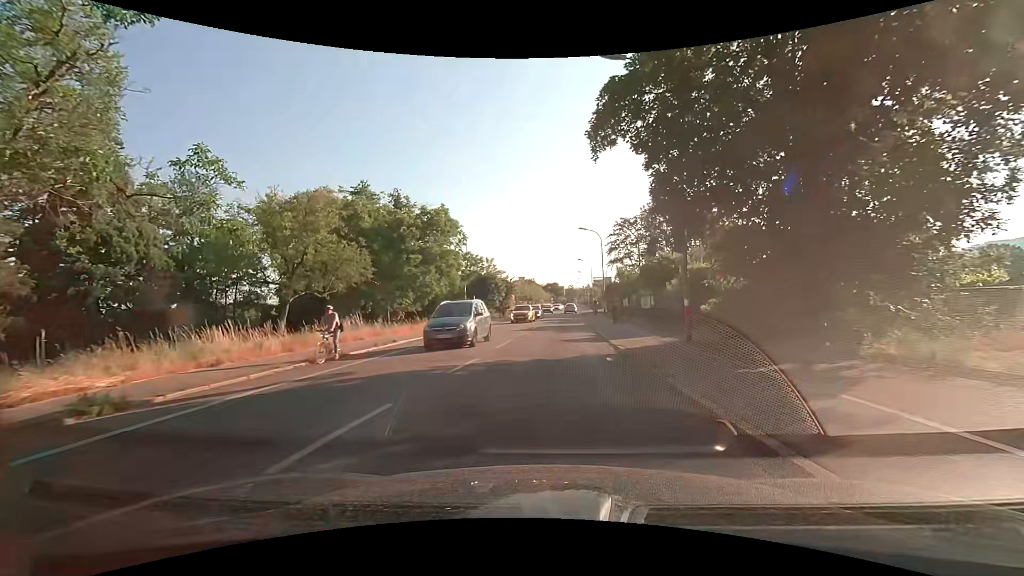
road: secondary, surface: asphalt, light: Day
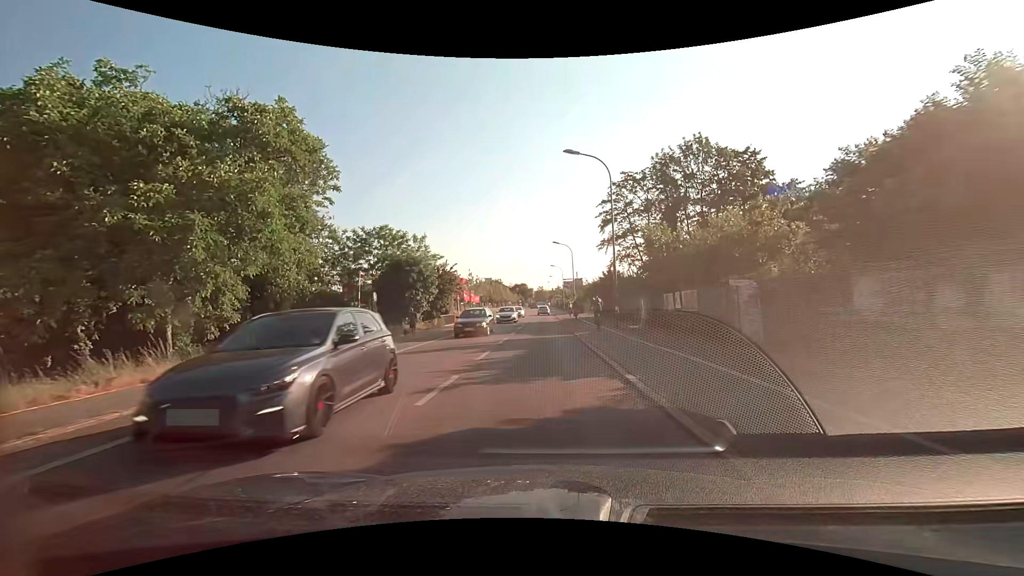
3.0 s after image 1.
(+1.1, +26.9) m; +4°
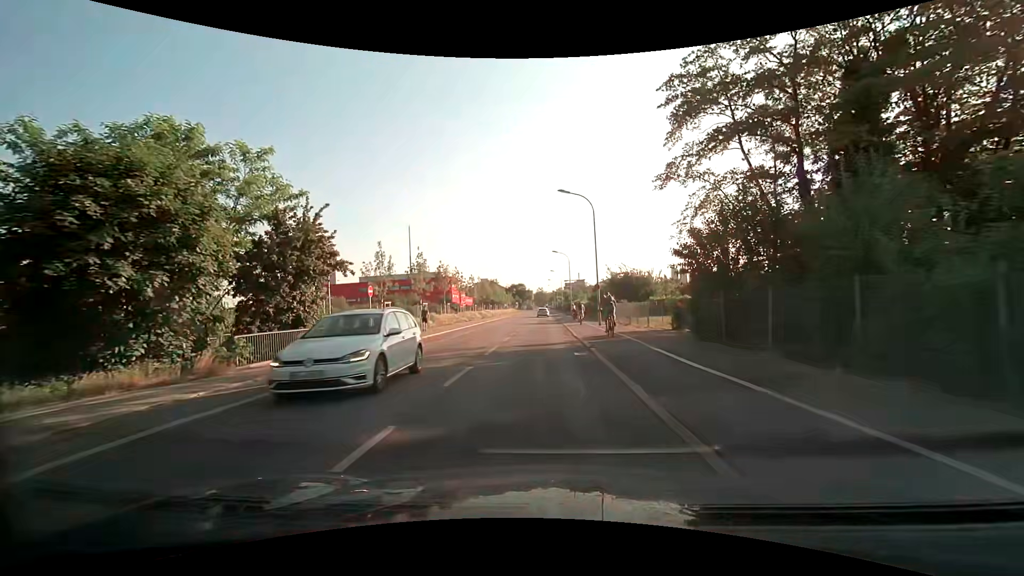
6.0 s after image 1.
(+0.1, +28.3) m; 0°
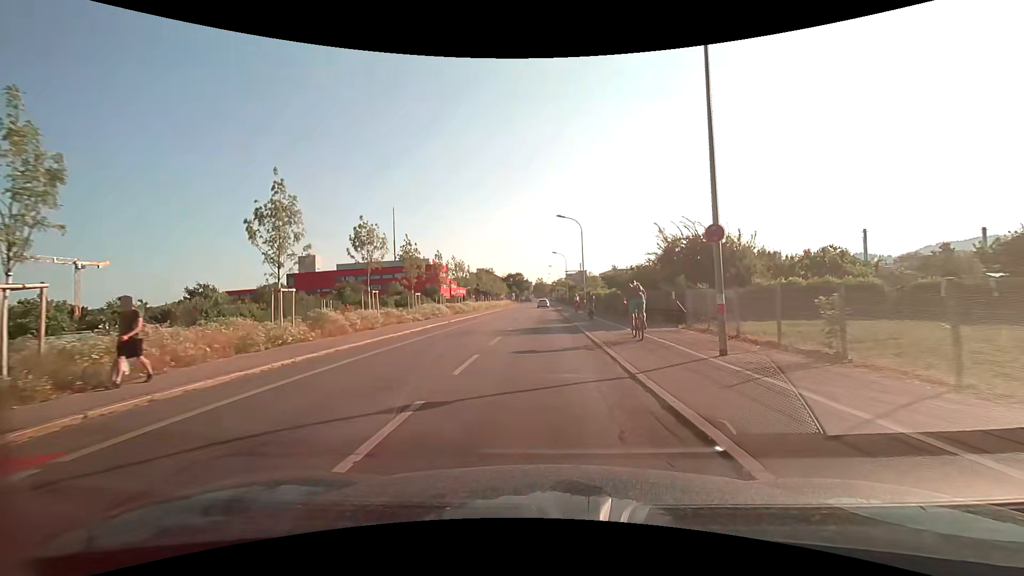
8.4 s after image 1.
(-0.1, +22.7) m; 0°
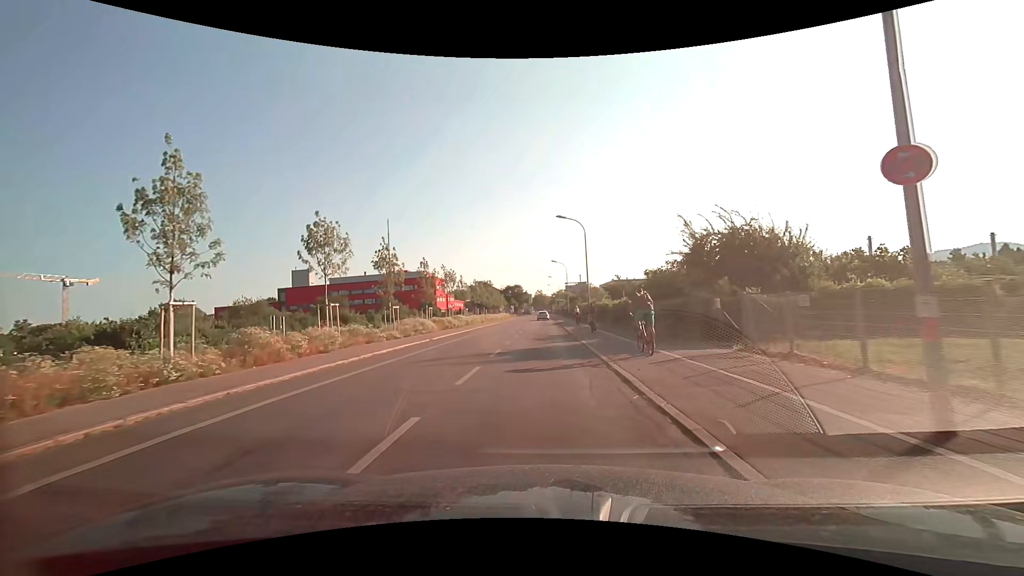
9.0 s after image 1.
(0.0, +5.7) m; +1°
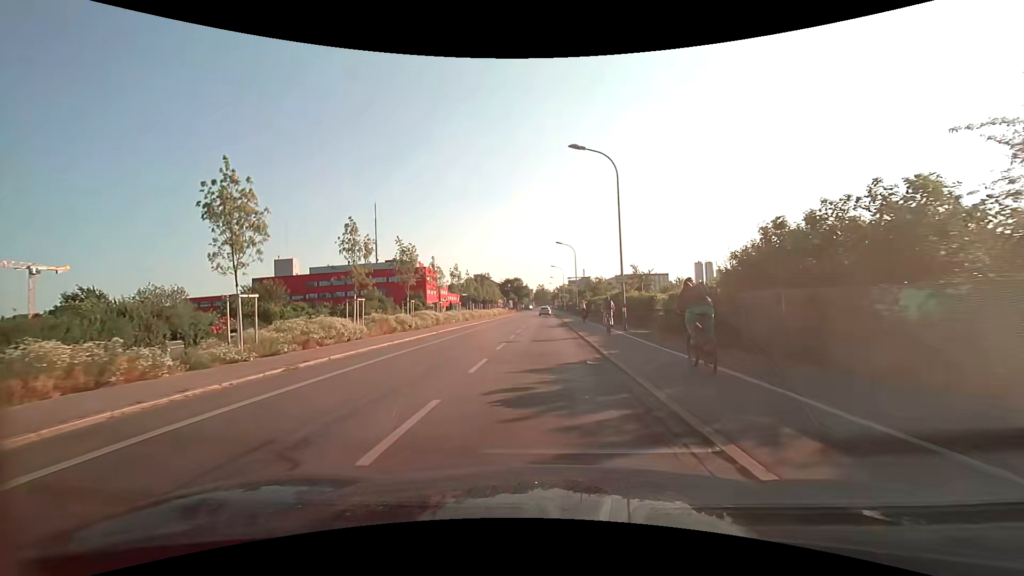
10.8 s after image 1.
(-0.2, +17.1) m; -1°
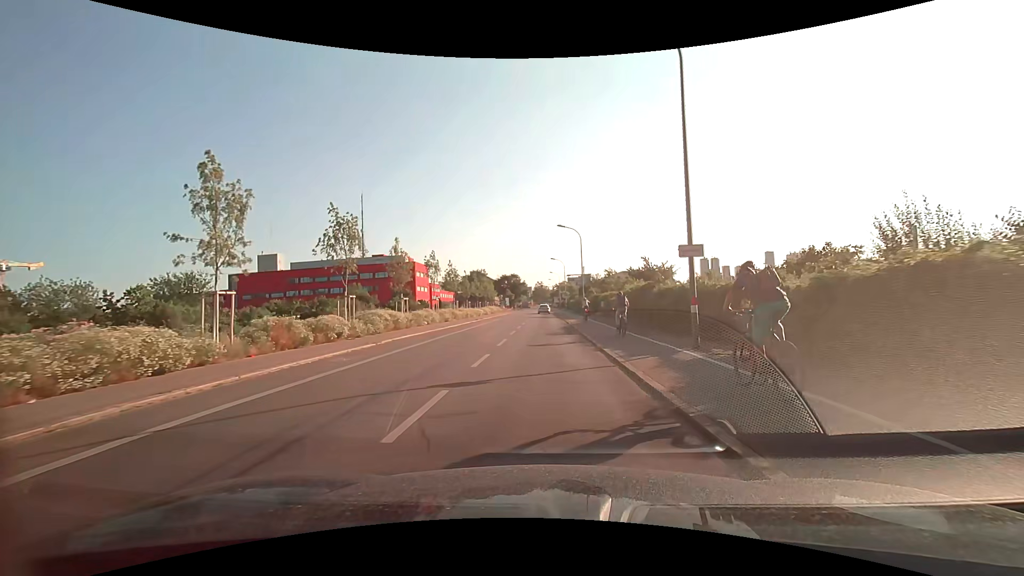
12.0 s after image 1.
(0.0, +11.4) m; 0°
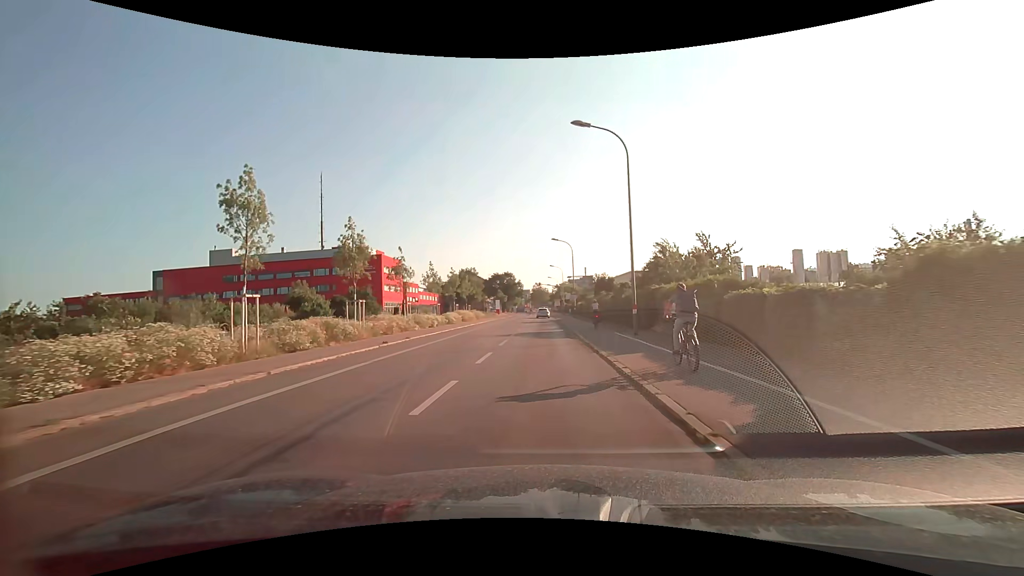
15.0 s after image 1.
(0.0, +28.8) m; 0°
(0, +10) (0, +20) (0, +30) (0, +40) (0, +50) (0, +60) (0, +70) (0, +80) (0, +90) (0, +100) m
